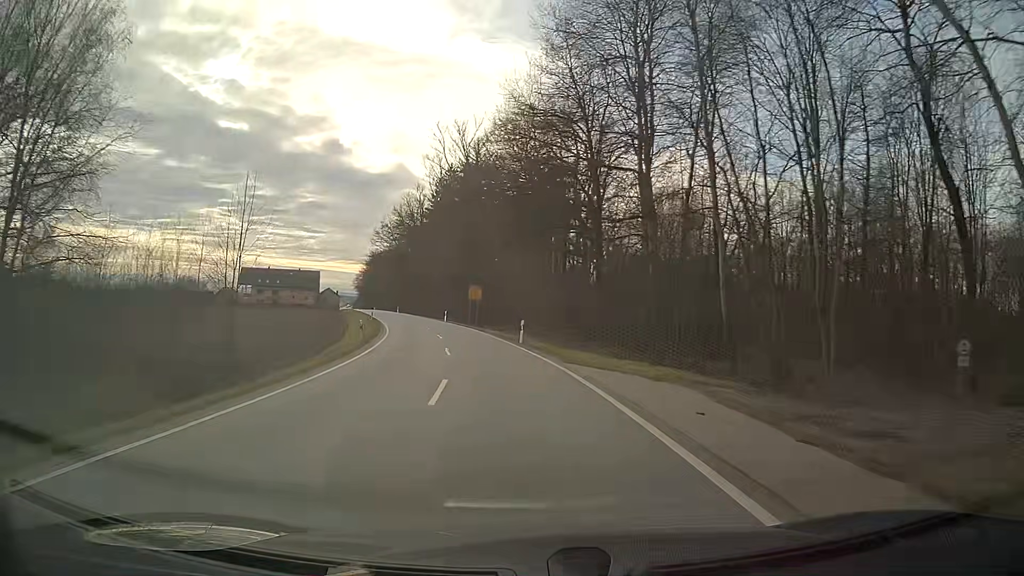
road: secondary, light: Day
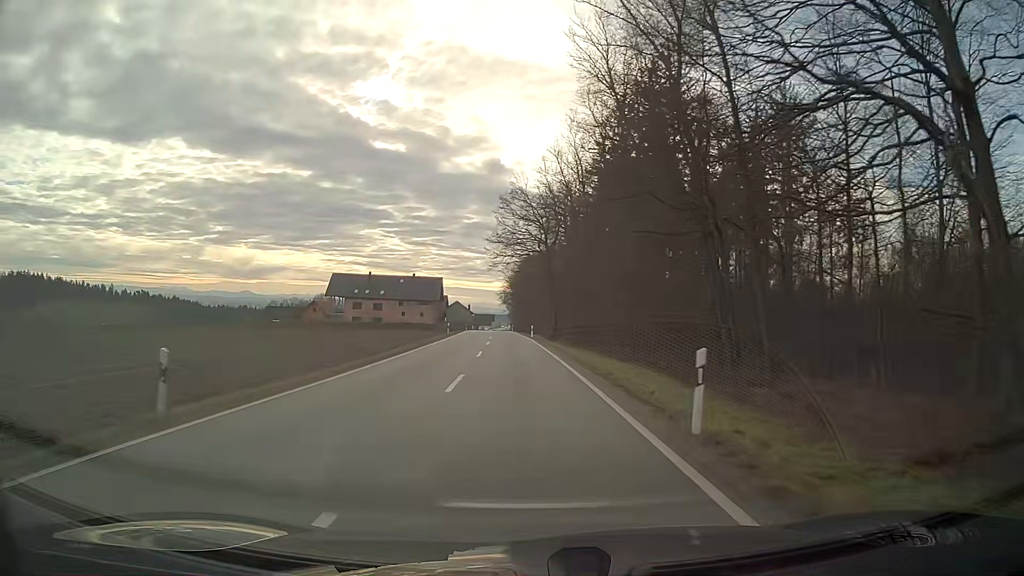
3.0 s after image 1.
(-7.7, +57.7) m; -13°
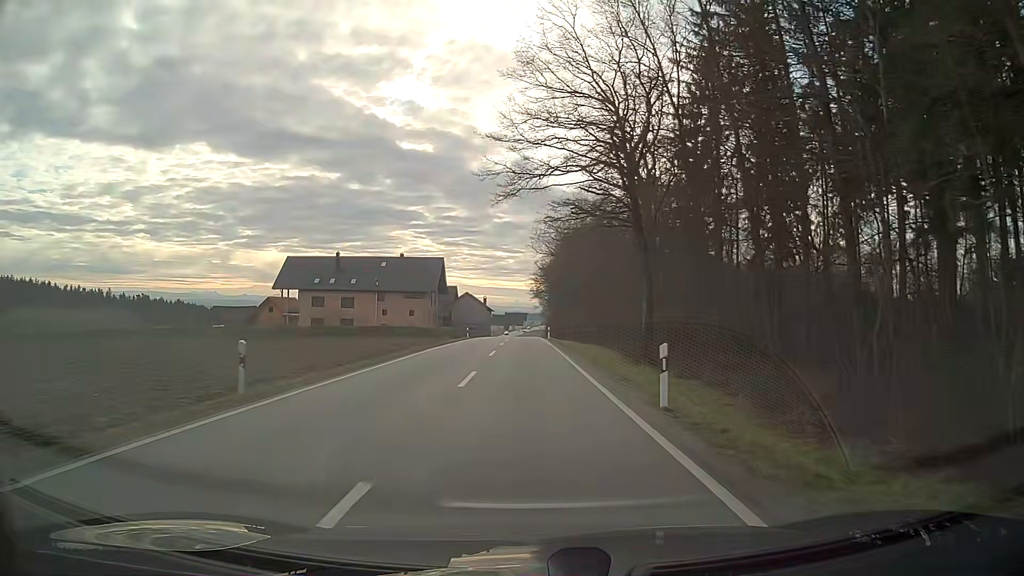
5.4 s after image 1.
(-1.3, +47.3) m; -2°
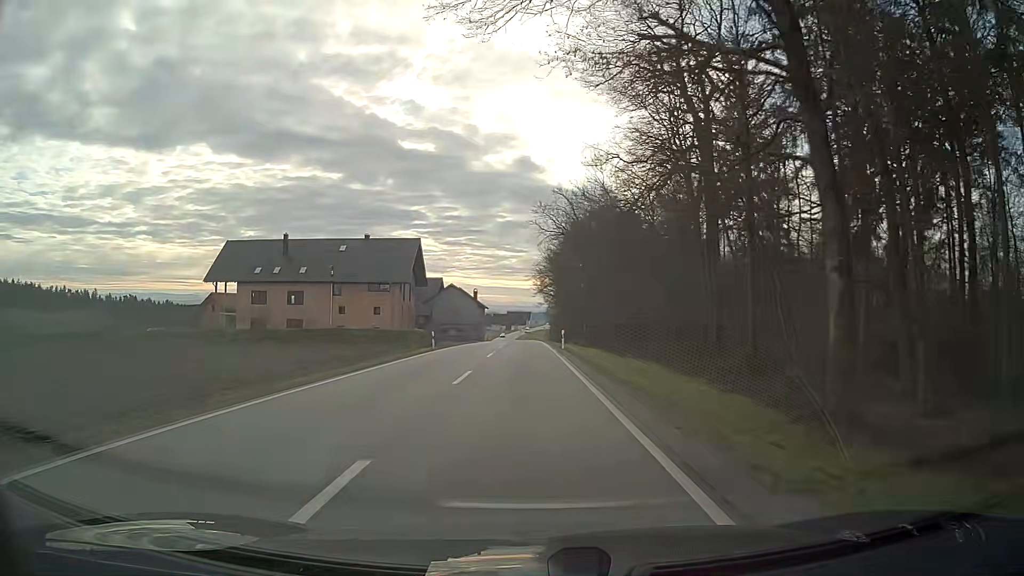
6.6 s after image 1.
(-0.1, +23.2) m; 0°
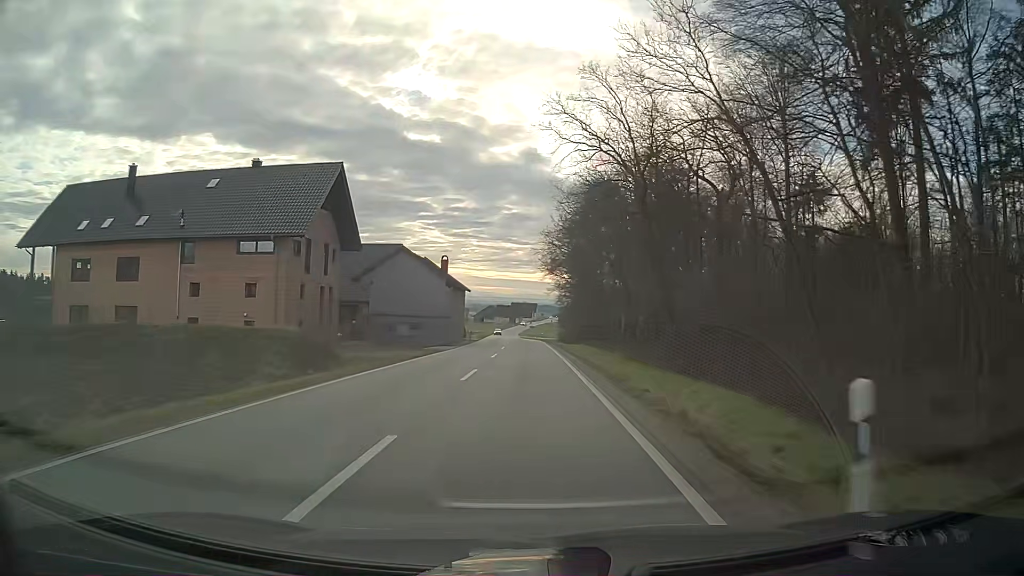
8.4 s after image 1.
(-0.1, +34.5) m; 0°
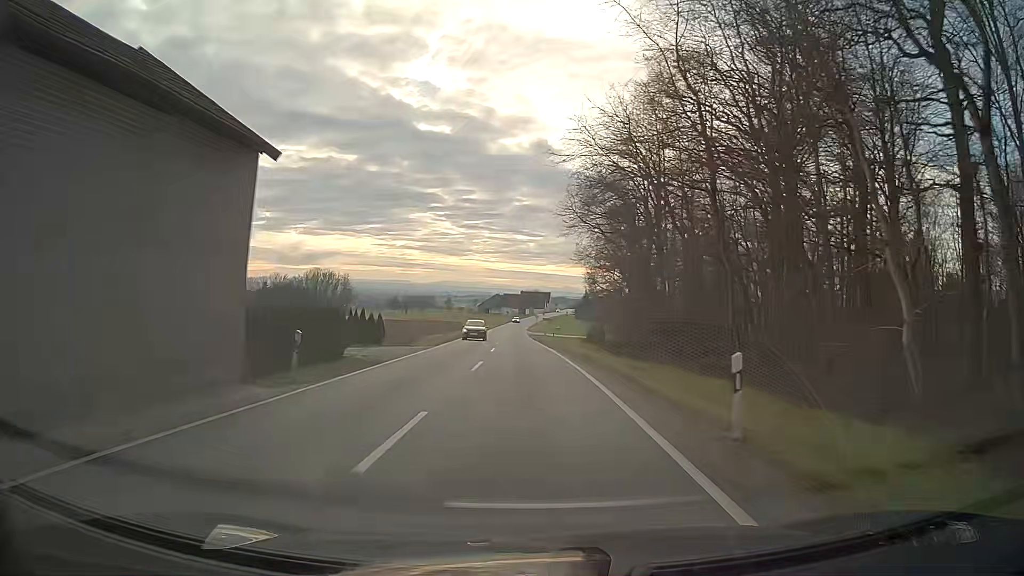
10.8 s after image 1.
(-0.5, +46.2) m; -1°
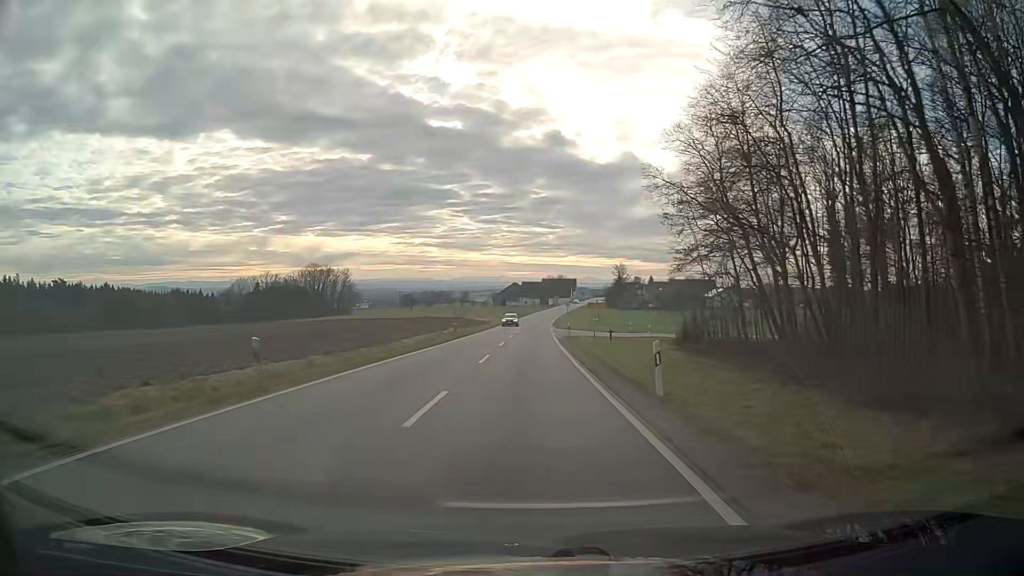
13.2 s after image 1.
(-0.6, +45.7) m; -2°
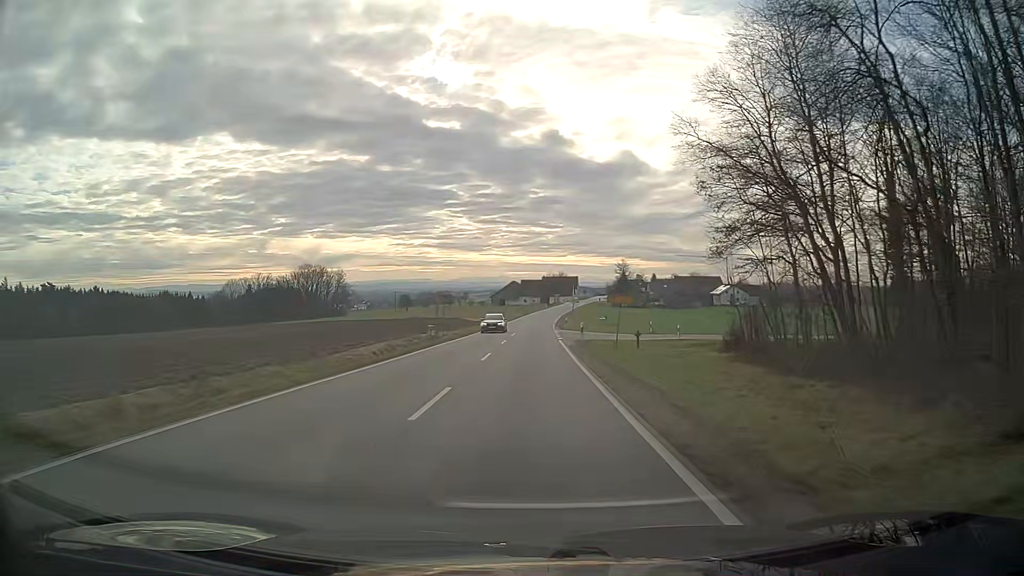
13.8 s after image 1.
(0.0, +11.5) m; 0°
